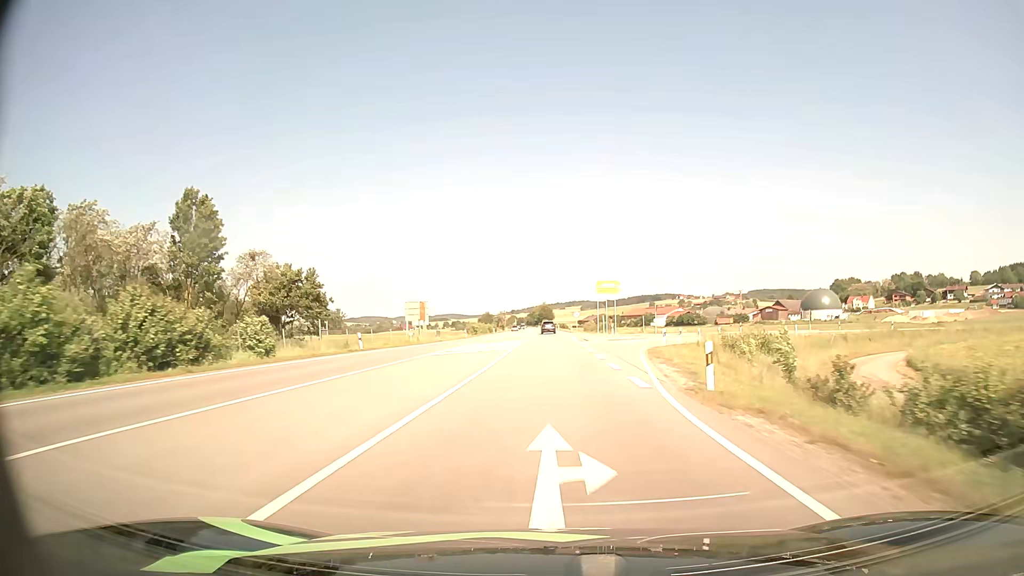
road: primary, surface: asphalt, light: Day
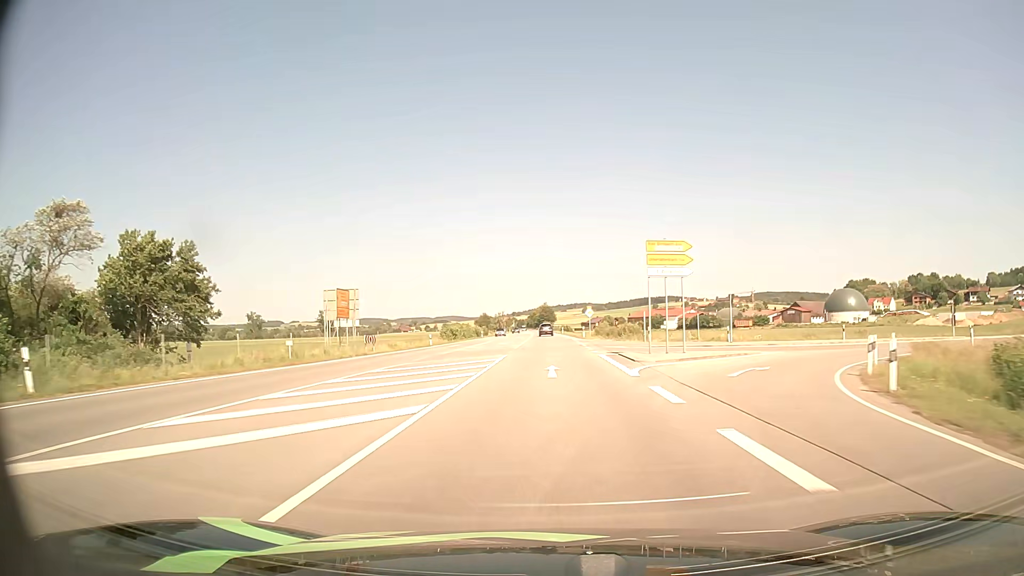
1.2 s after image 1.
(-0.1, +27.2) m; 0°
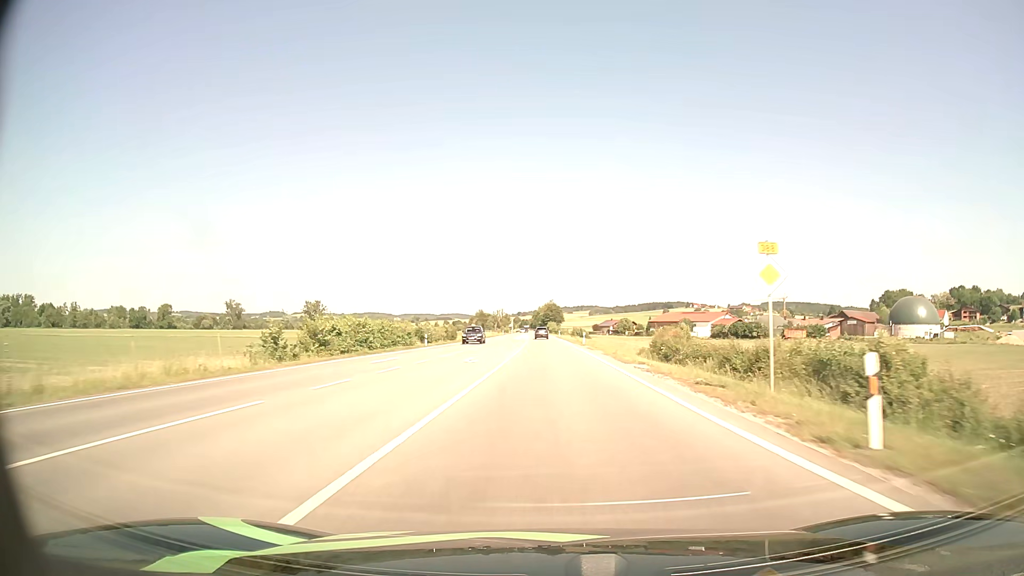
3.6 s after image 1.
(-0.2, +54.3) m; -1°
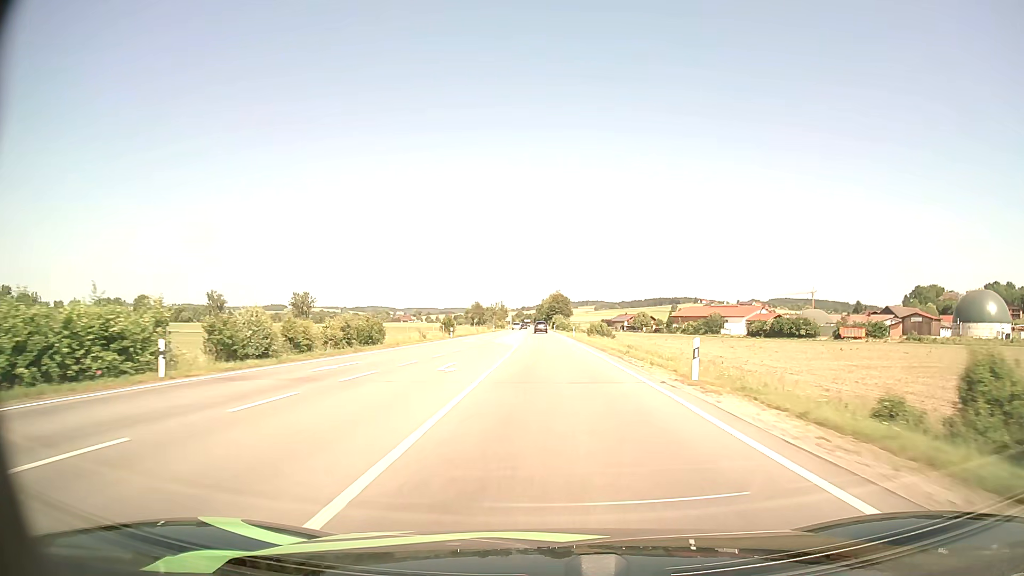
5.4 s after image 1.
(-0.2, +41.0) m; 0°
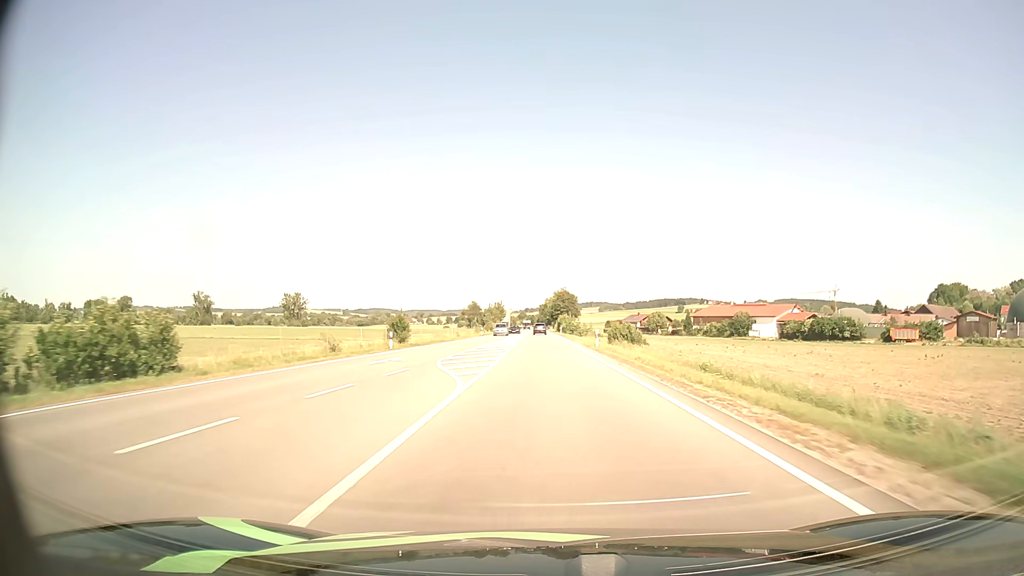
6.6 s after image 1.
(-0.1, +27.6) m; 0°
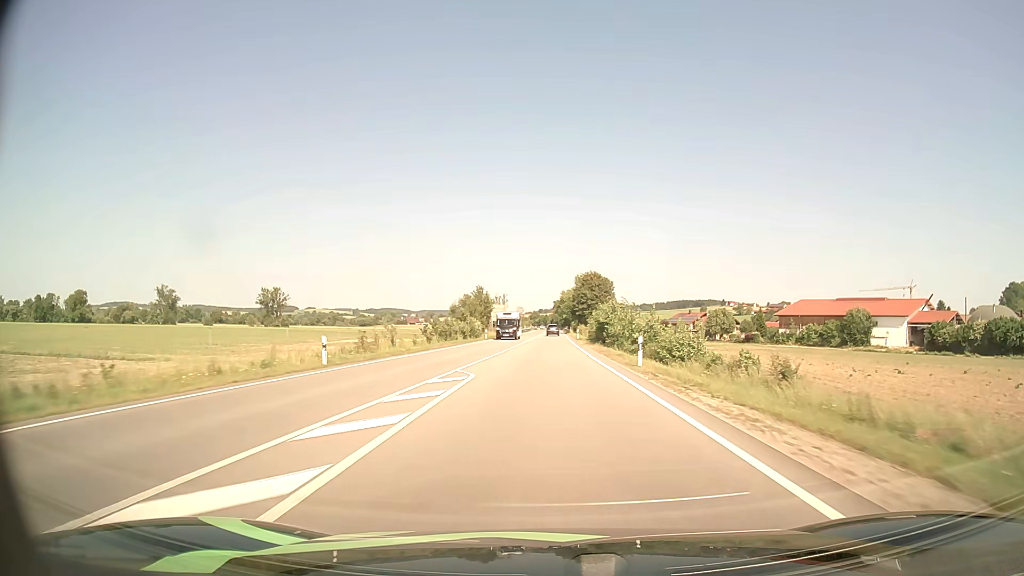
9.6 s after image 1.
(-0.7, +69.9) m; -1°
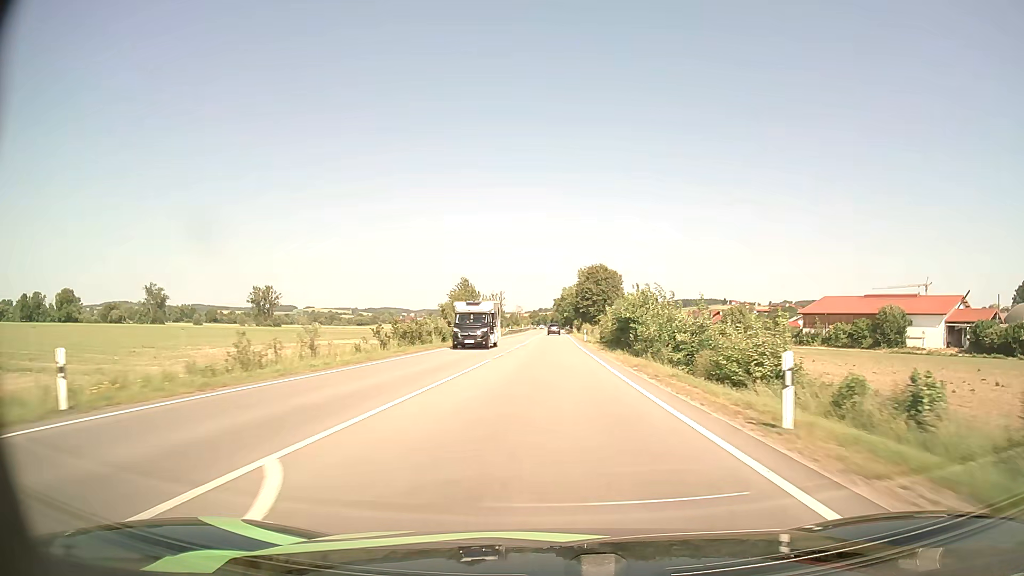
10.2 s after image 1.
(0.0, +14.2) m; 0°
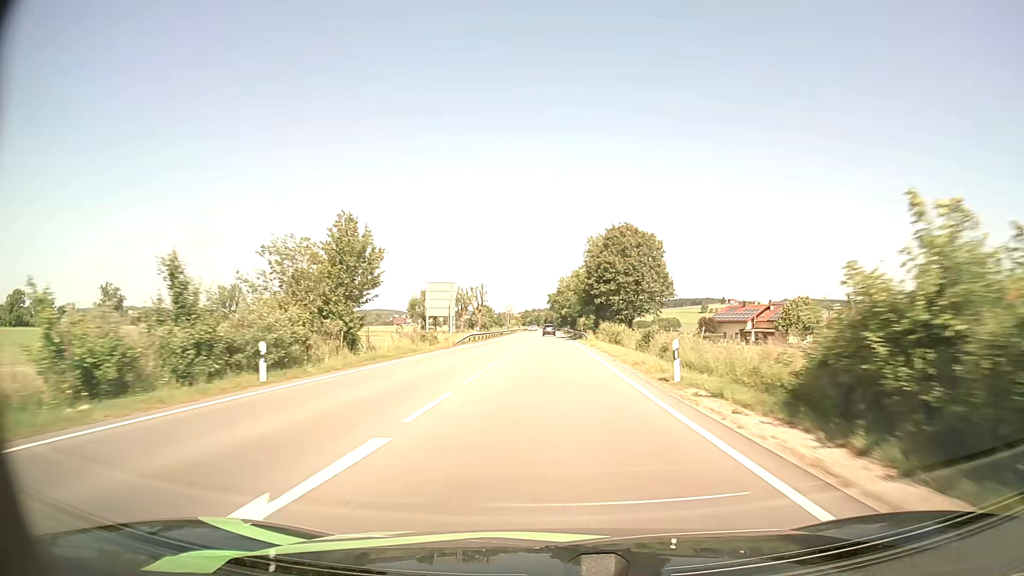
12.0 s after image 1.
(+0.2, +43.2) m; +1°
(0, +10) (0, +20) (0, +30) (0, +40) (0, +50) (0, +60) (0, +70) (0, +80) (0, +90) (0, +100) m
